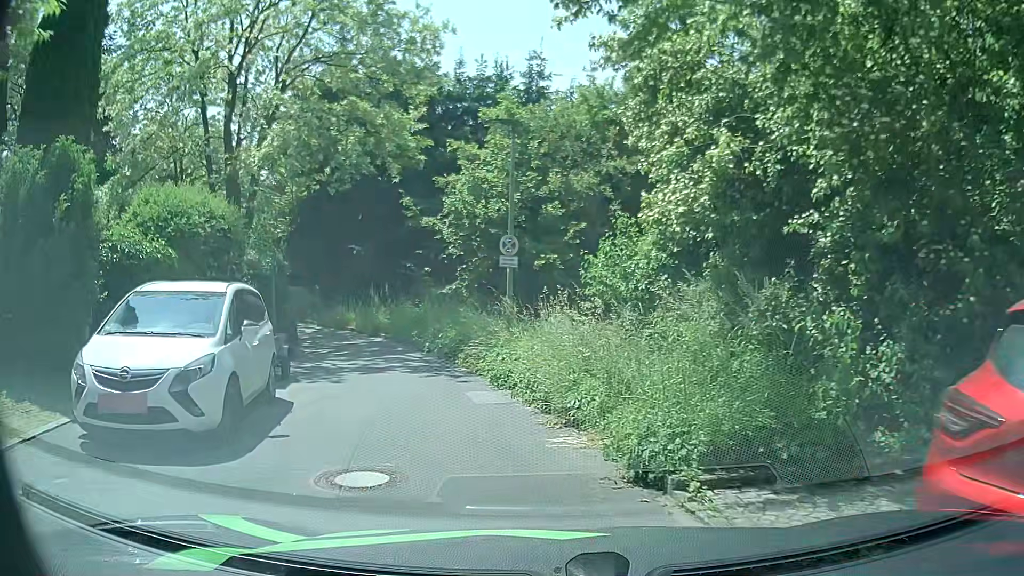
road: residential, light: Day
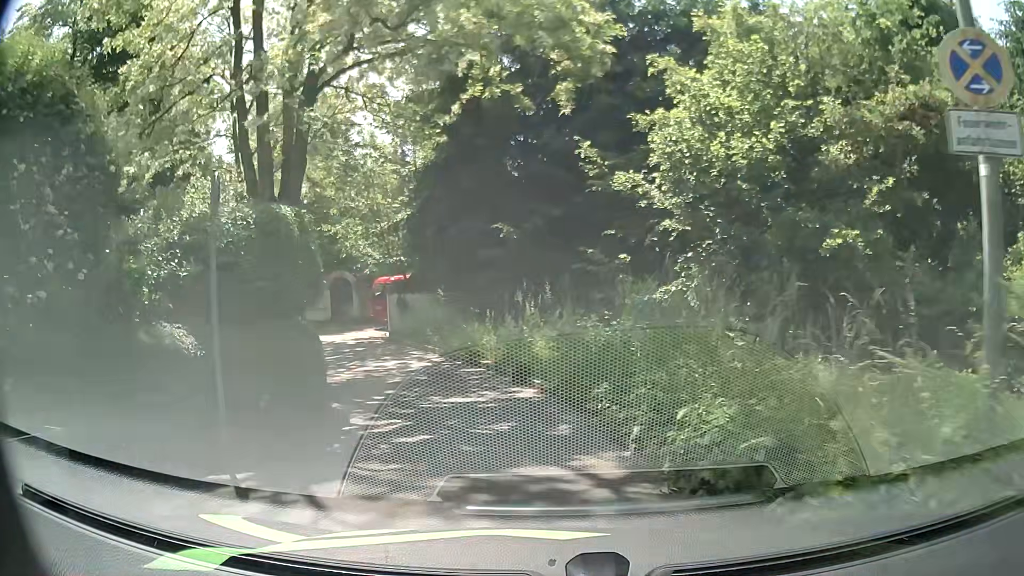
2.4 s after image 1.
(-1.6, +10.8) m; -17°
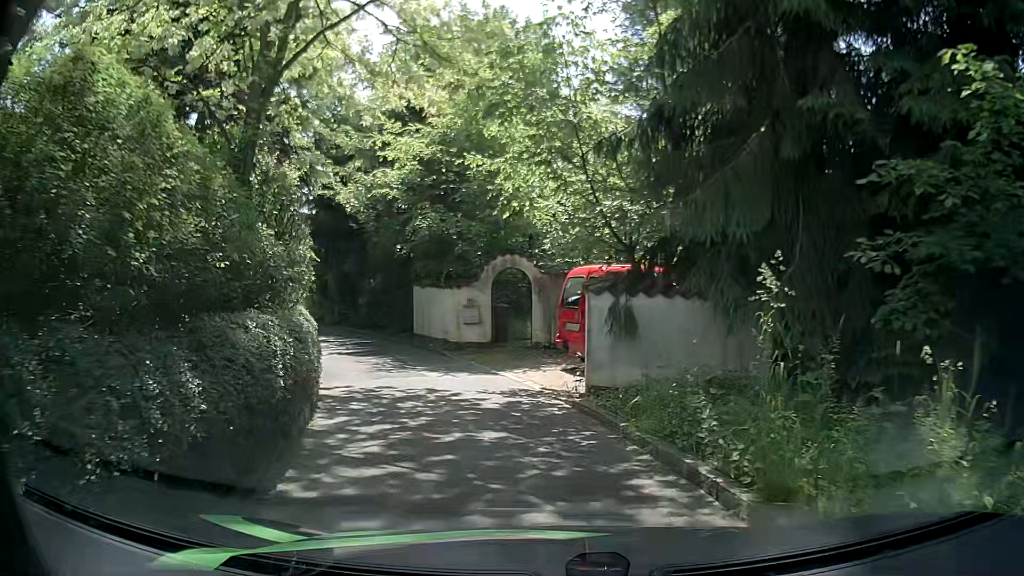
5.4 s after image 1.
(-1.9, +12.2) m; -19°
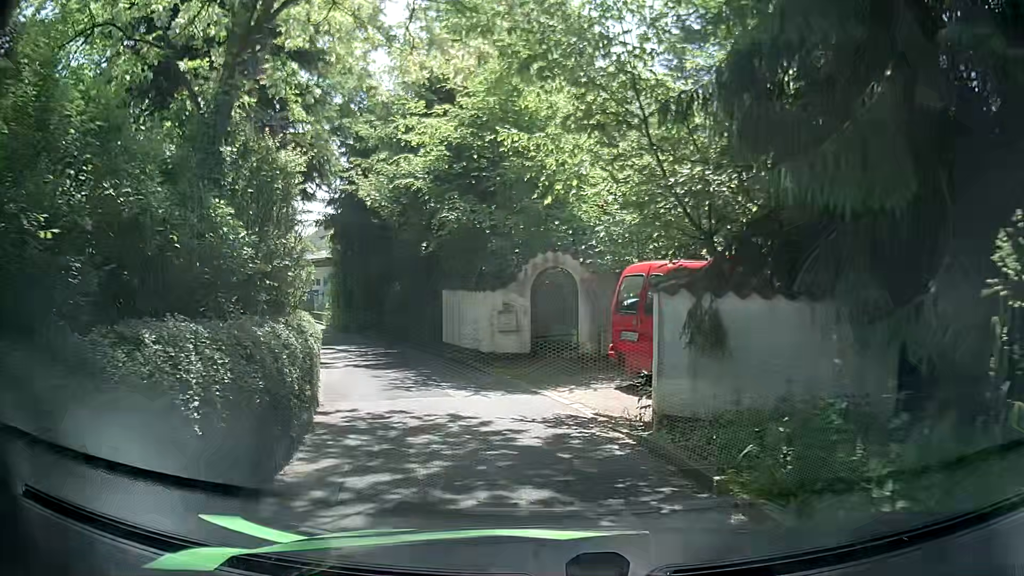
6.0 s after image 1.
(-0.1, +2.1) m; -2°
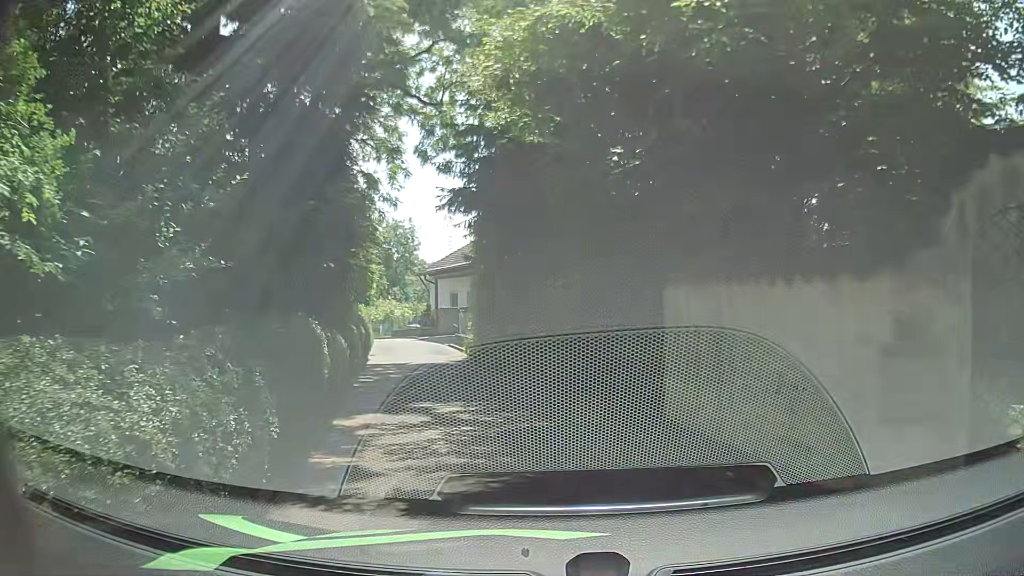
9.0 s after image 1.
(-1.4, +9.6) m; -14°
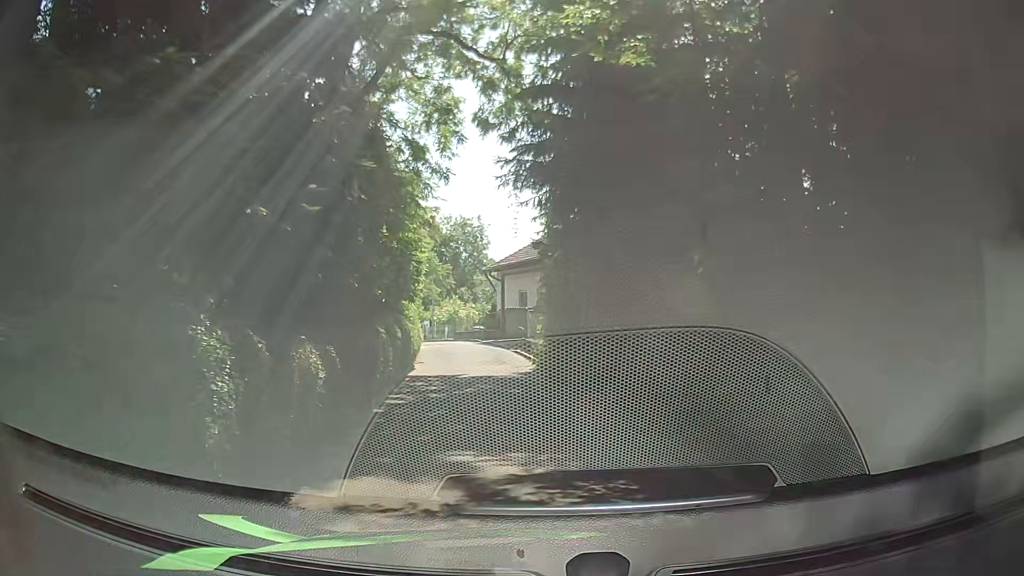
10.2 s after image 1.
(-0.4, +4.0) m; -8°
